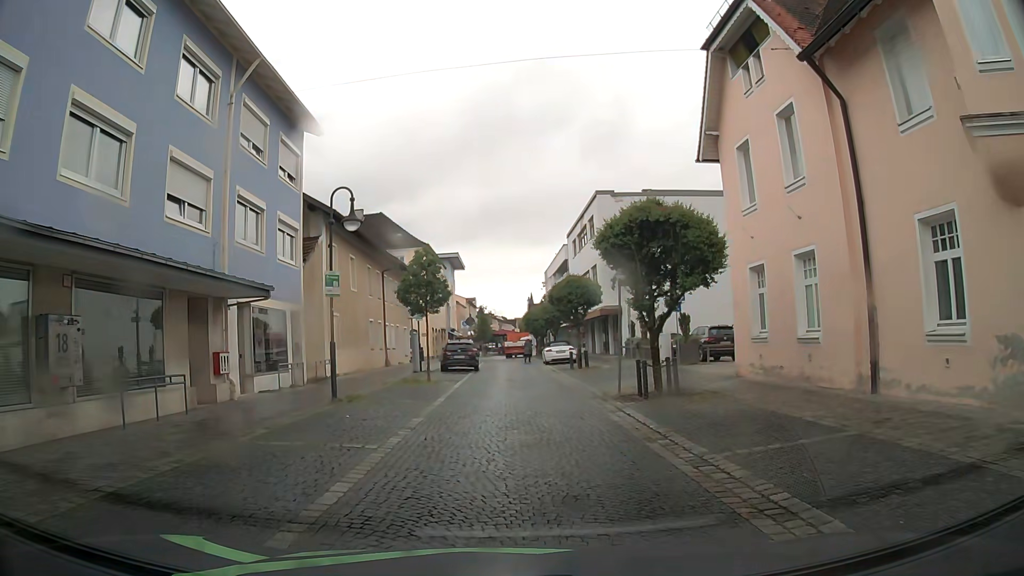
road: residential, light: Day
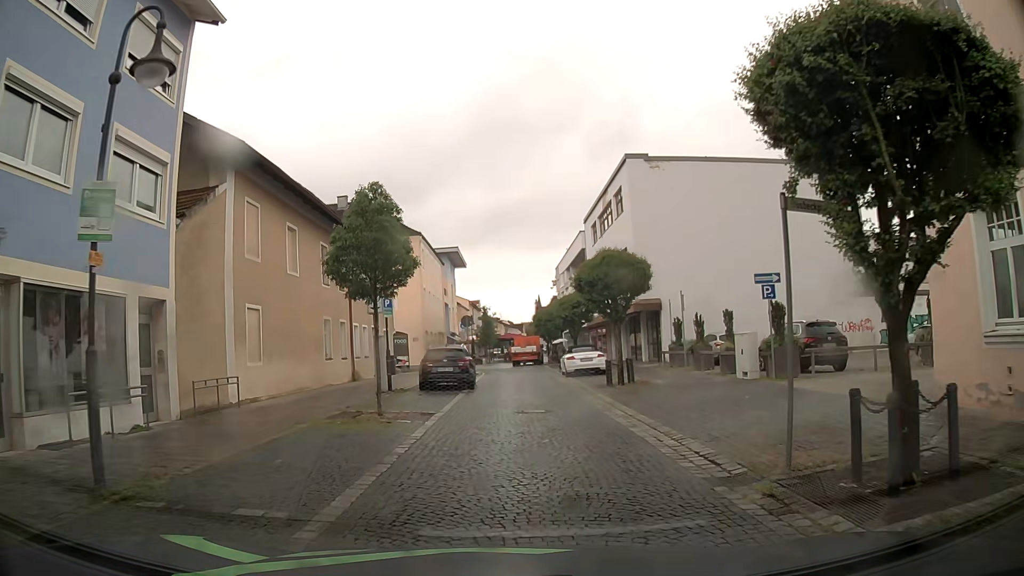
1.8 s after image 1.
(-0.1, +9.8) m; -2°
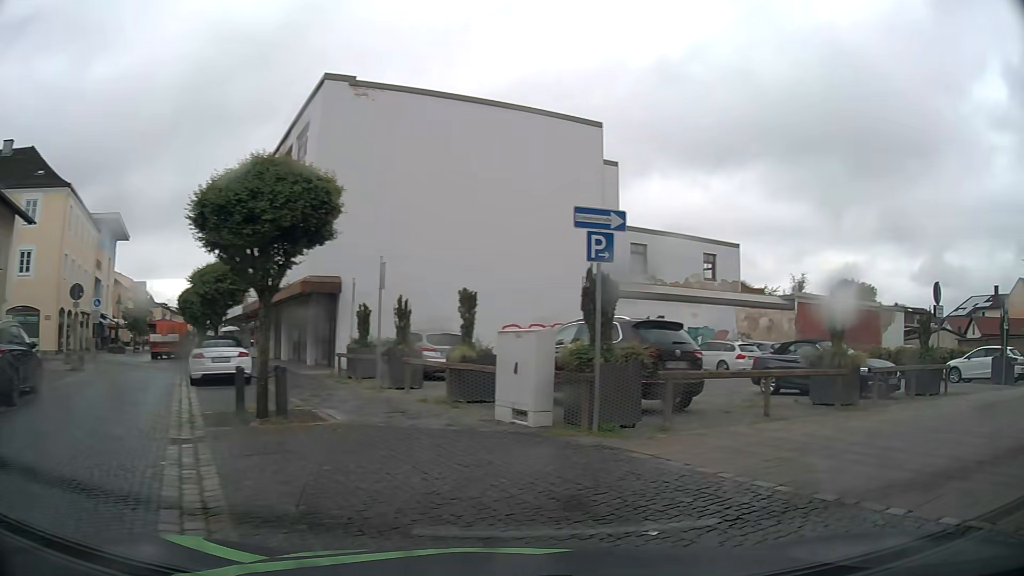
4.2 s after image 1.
(+1.0, +10.5) m; +23°
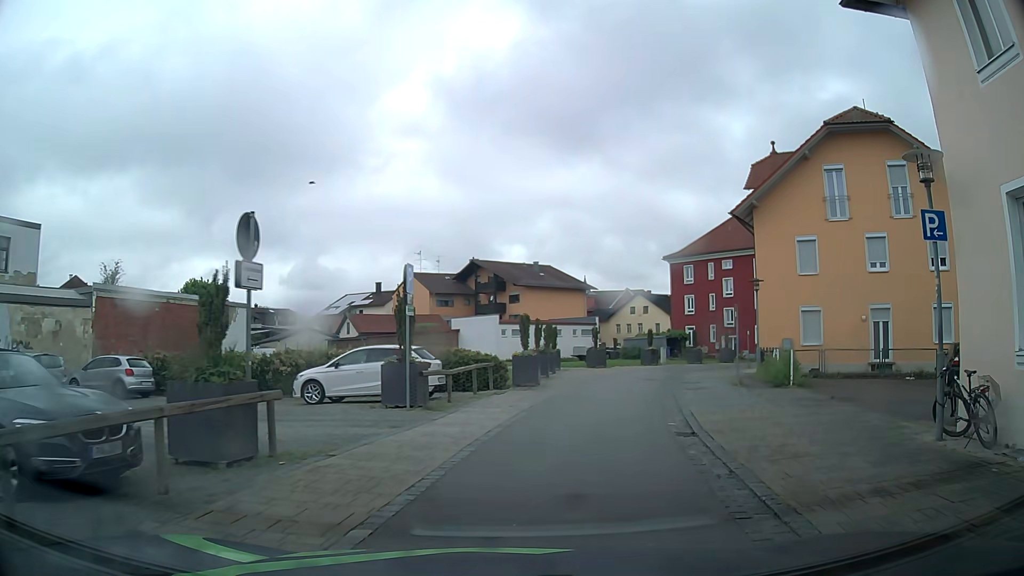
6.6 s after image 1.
(+6.2, +8.1) m; +61°
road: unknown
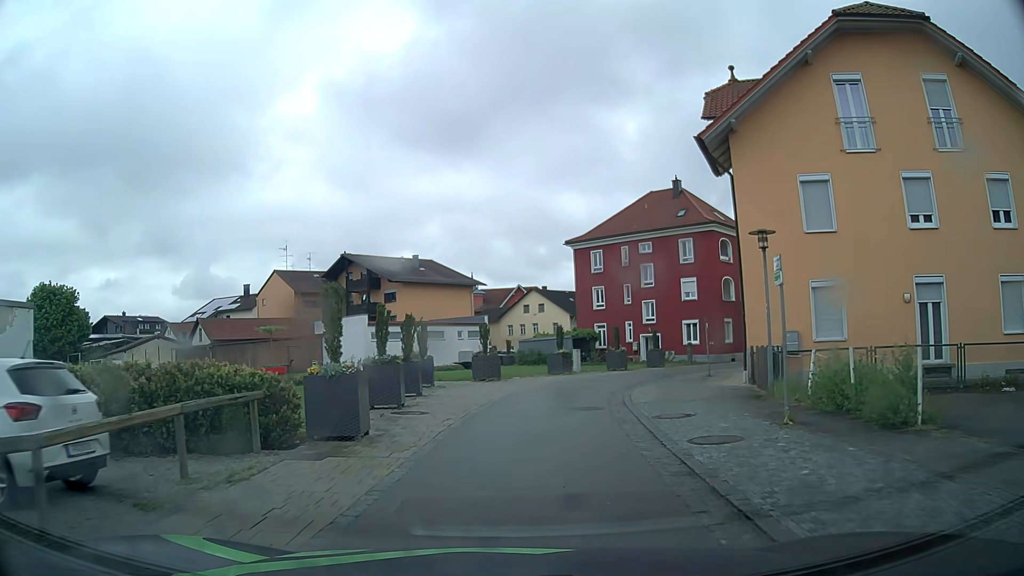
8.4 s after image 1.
(+1.1, +11.6) m; +8°
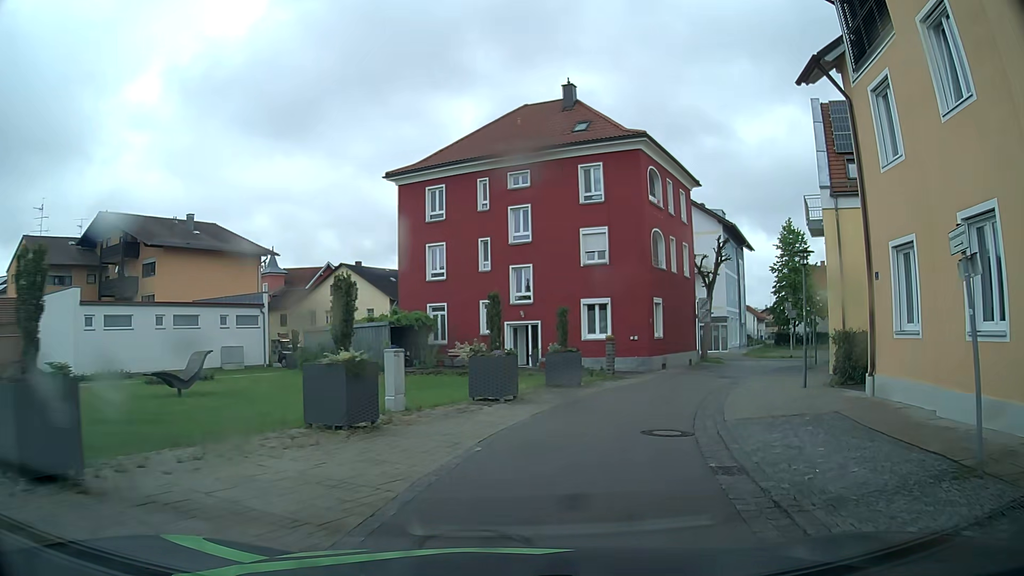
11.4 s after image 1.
(+1.8, +21.0) m; +14°
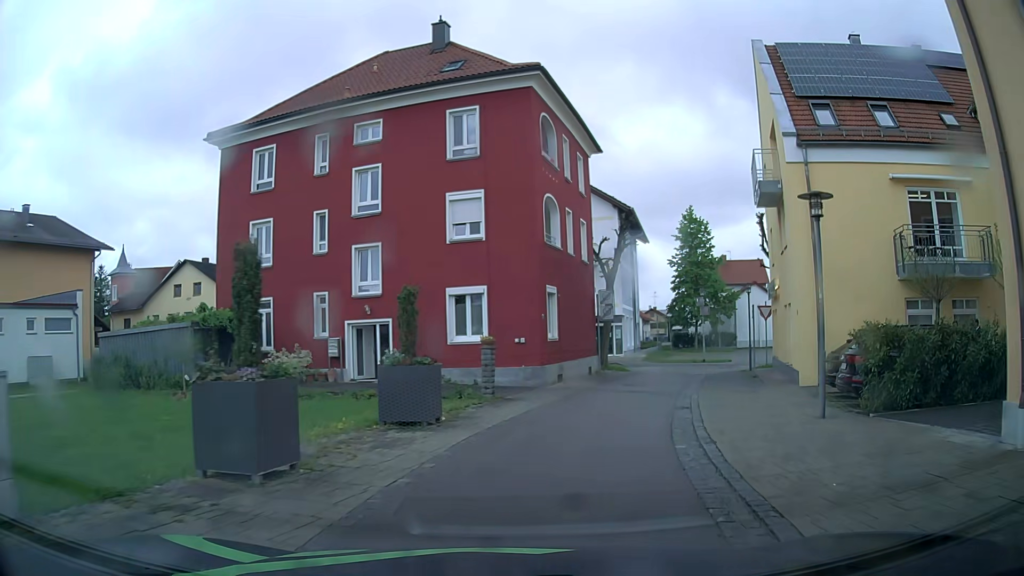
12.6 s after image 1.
(+0.8, +7.9) m; +11°
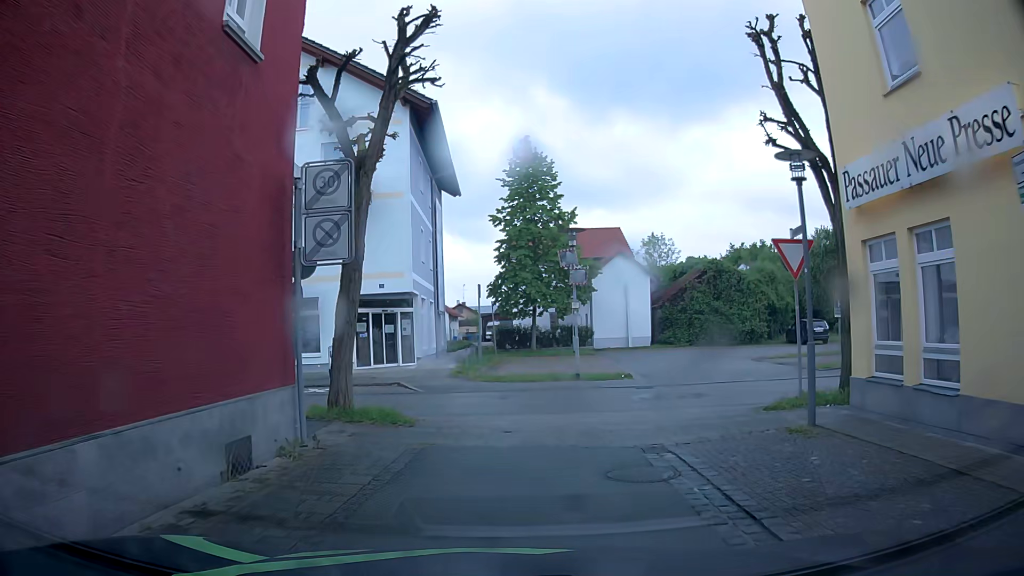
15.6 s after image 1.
(+3.7, +20.8) m; +16°
(+1, +10) (-4, +18) (-14, +19) (-24, +20) (-34, +20) (-44, +21) (-54, +21) (-64, +20) (-73, +19) (-83, +17) m
